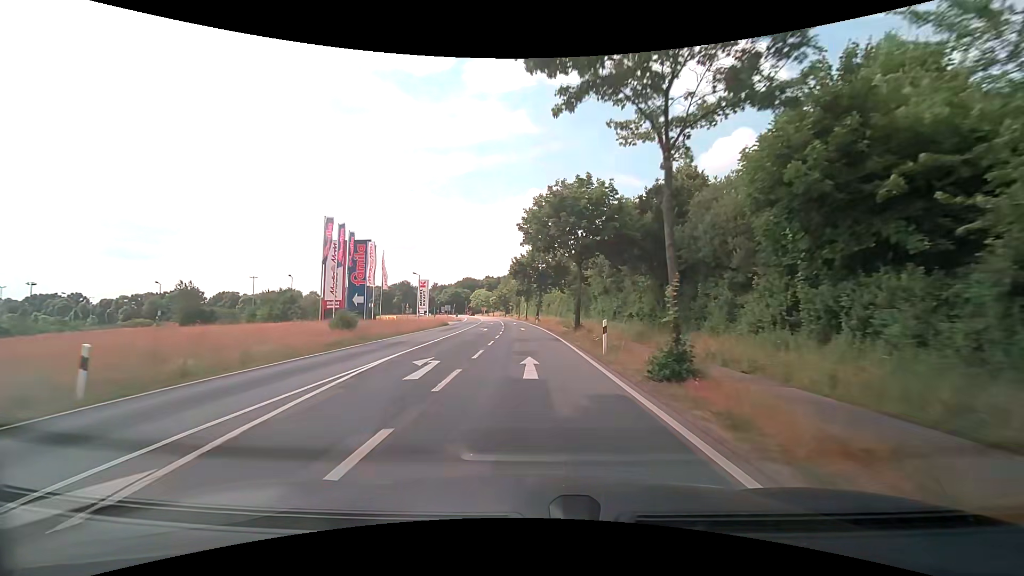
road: tertiary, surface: asphalt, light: Day
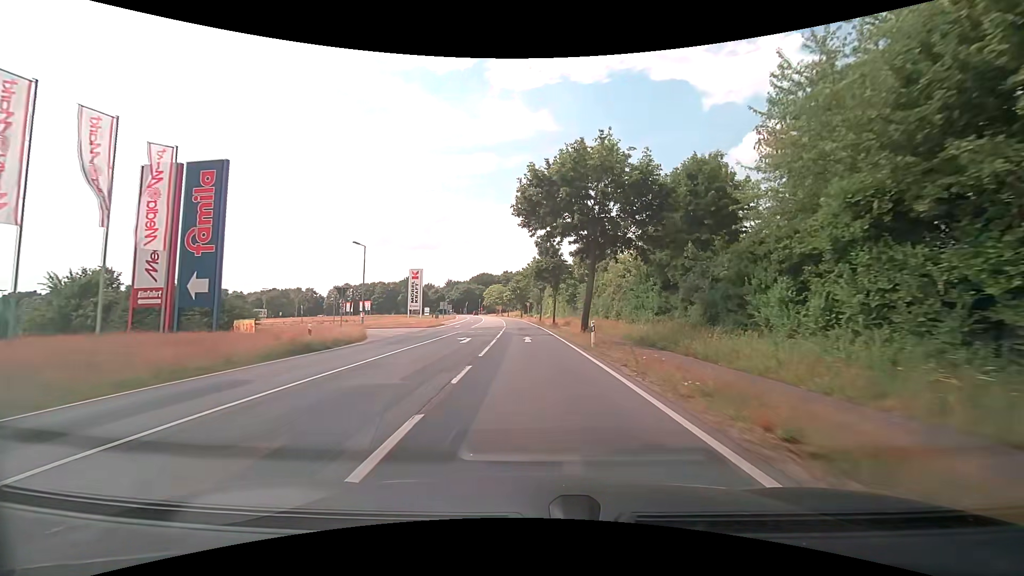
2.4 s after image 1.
(-0.9, +41.2) m; -3°
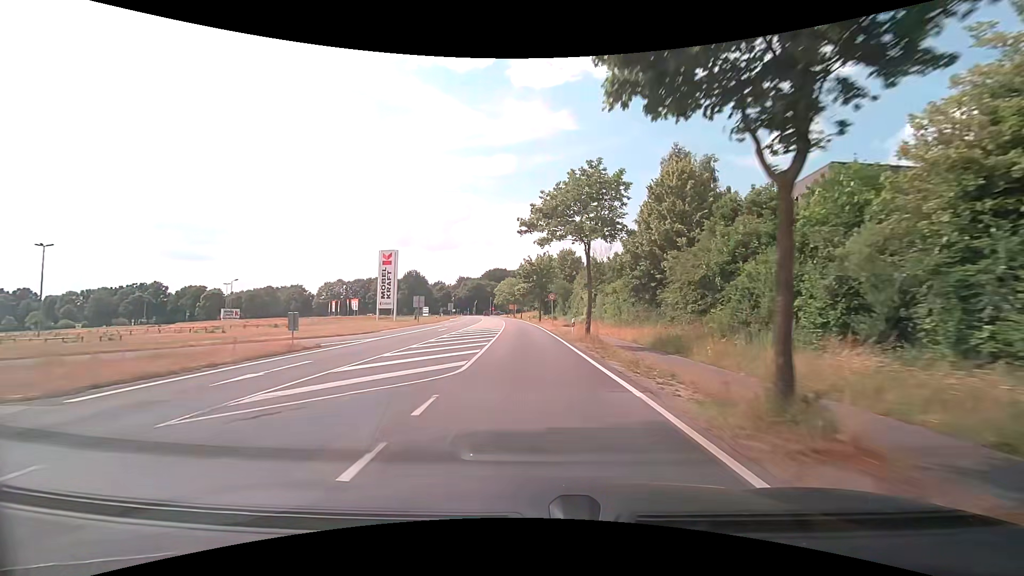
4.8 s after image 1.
(-0.6, +40.7) m; -2°
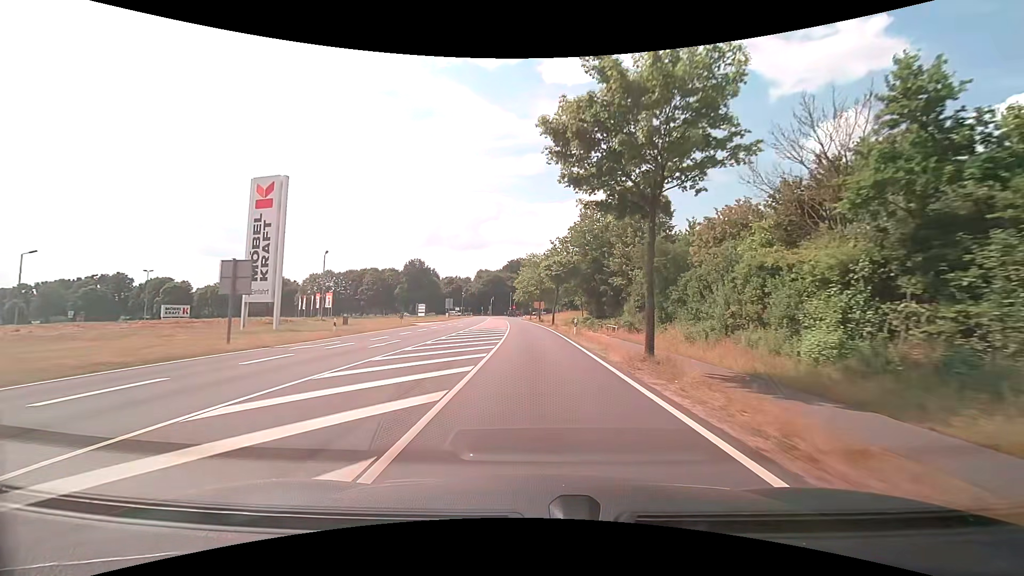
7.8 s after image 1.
(-1.6, +50.4) m; -3°
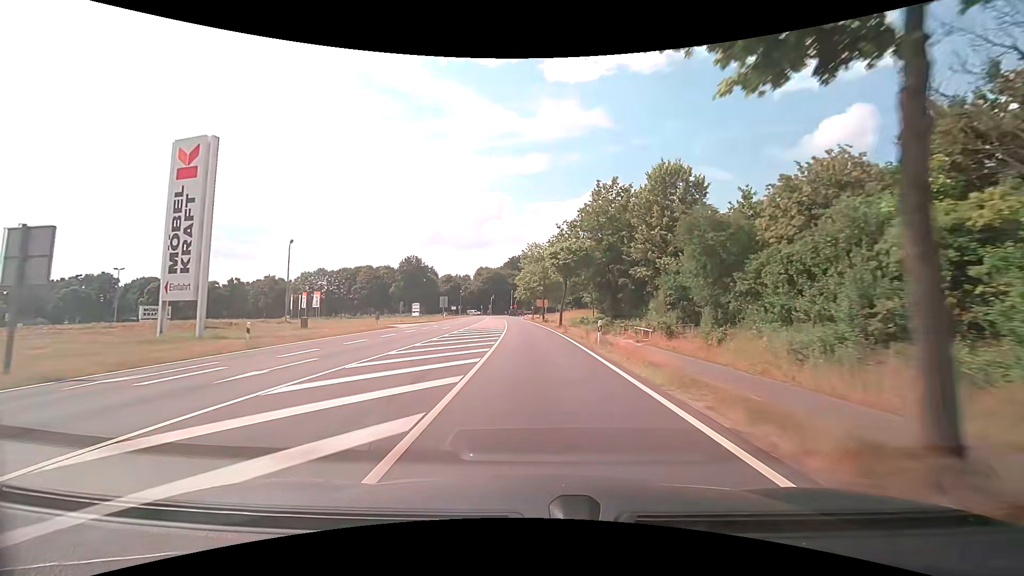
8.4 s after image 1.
(0.0, +9.9) m; 0°
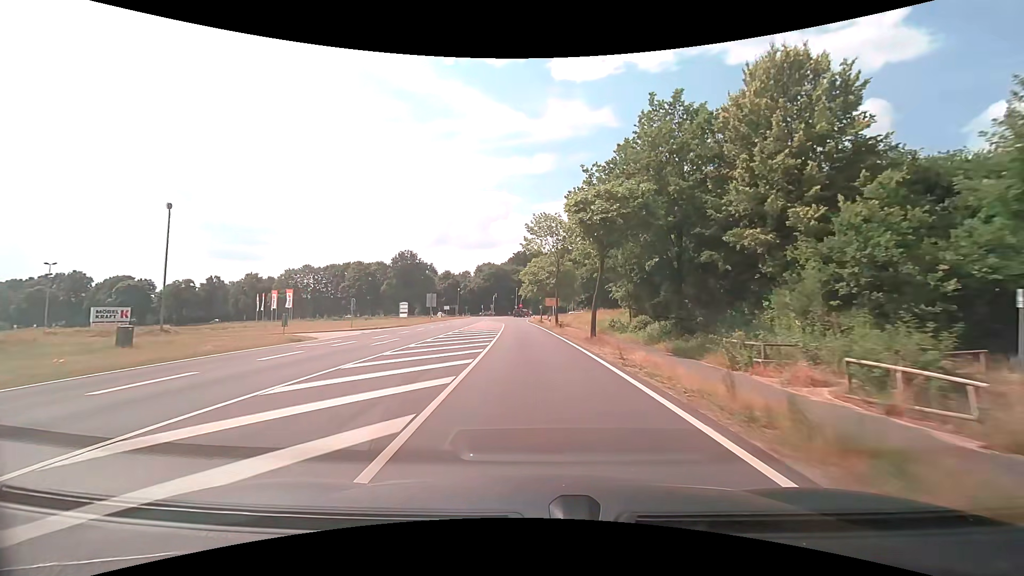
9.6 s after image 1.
(-0.1, +19.1) m; -1°
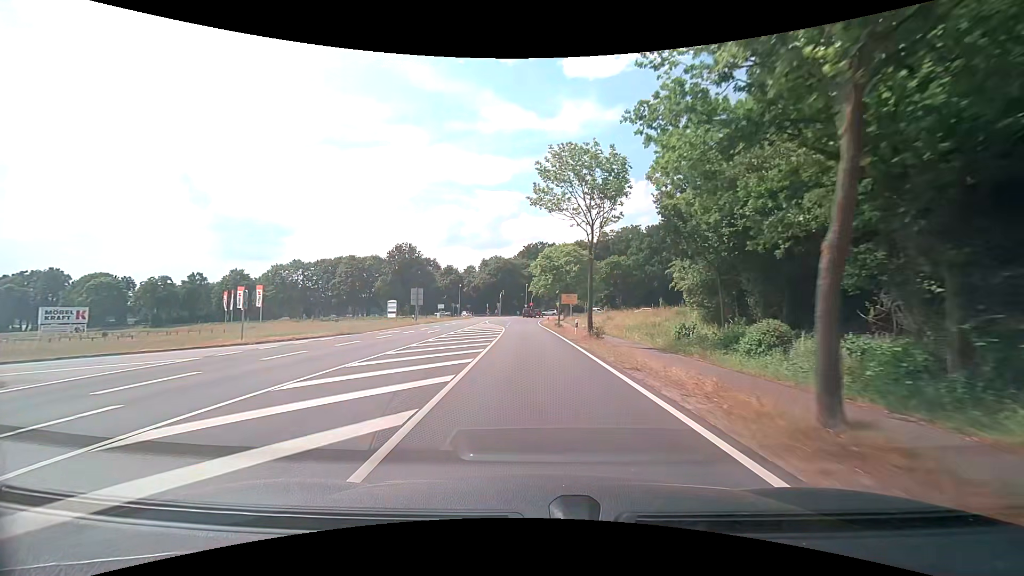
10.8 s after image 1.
(-0.2, +18.1) m; -1°
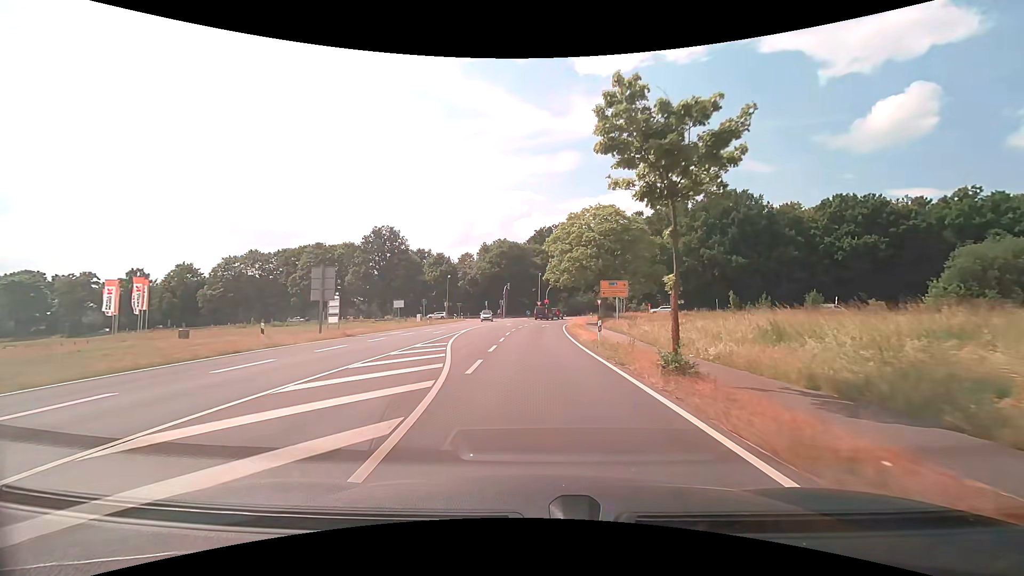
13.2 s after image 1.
(-0.7, +33.1) m; -2°
